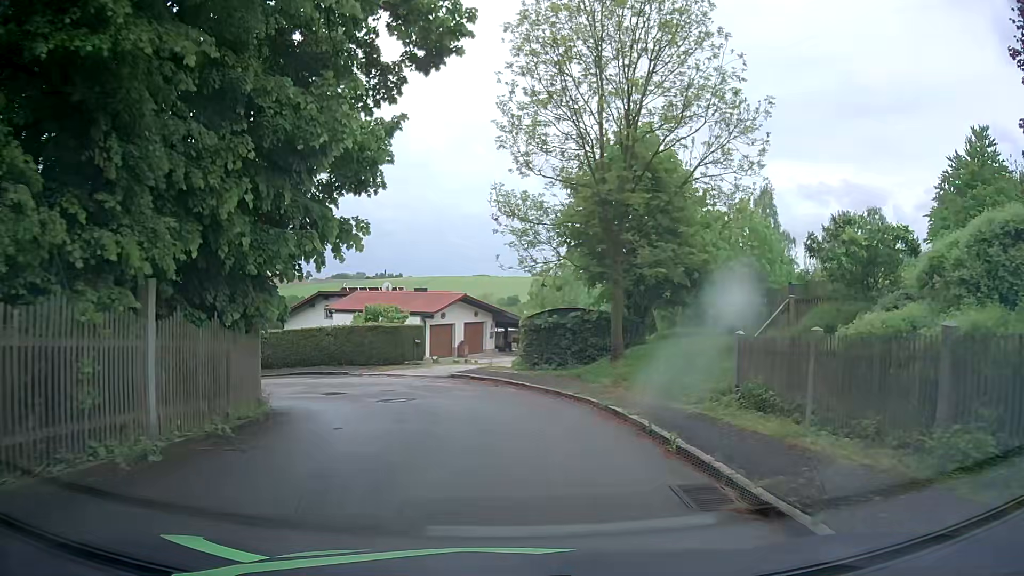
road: residential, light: Day
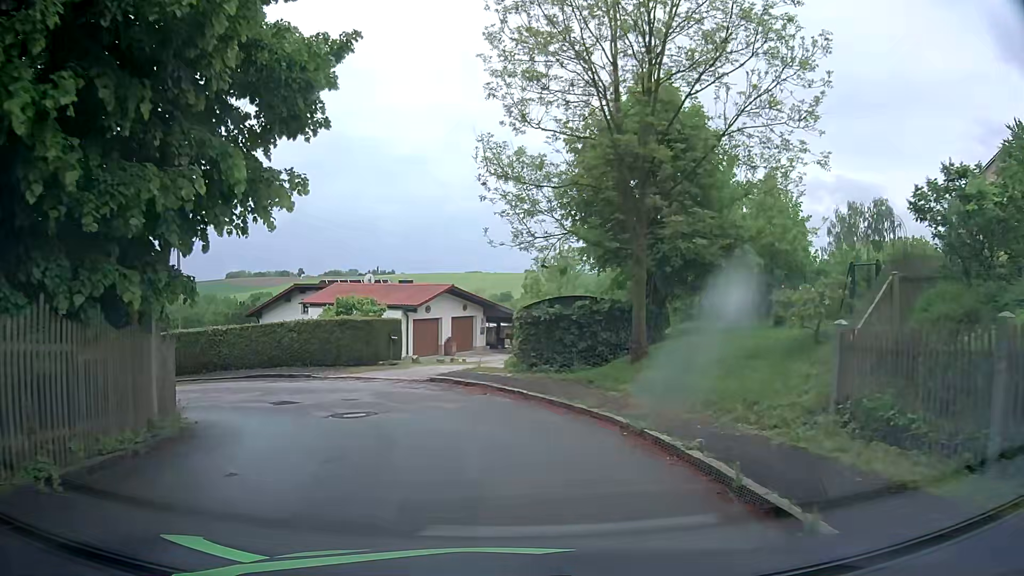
(0.0, +4.3) m; +1°
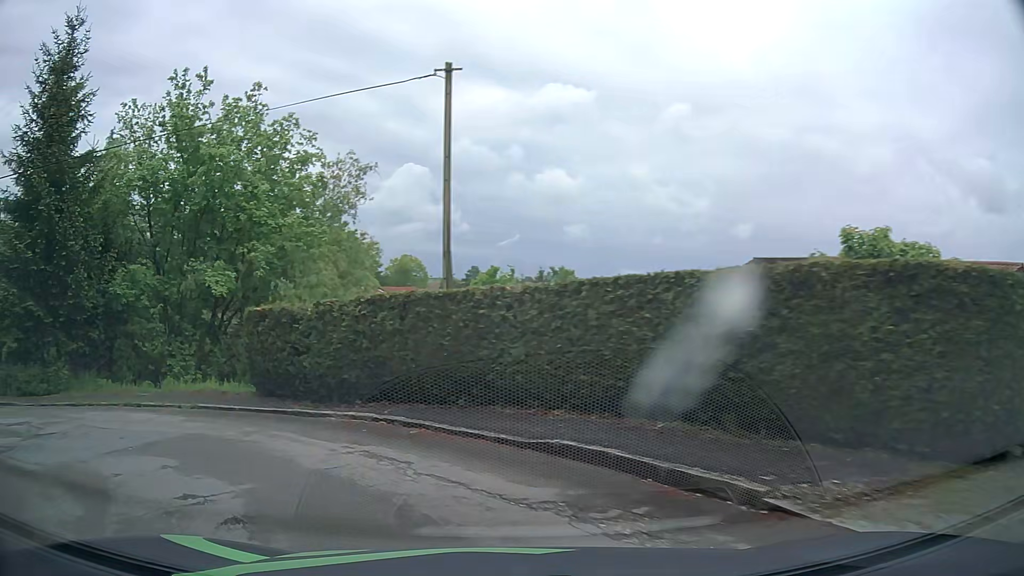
(-4.1, +17.9) m; -38°
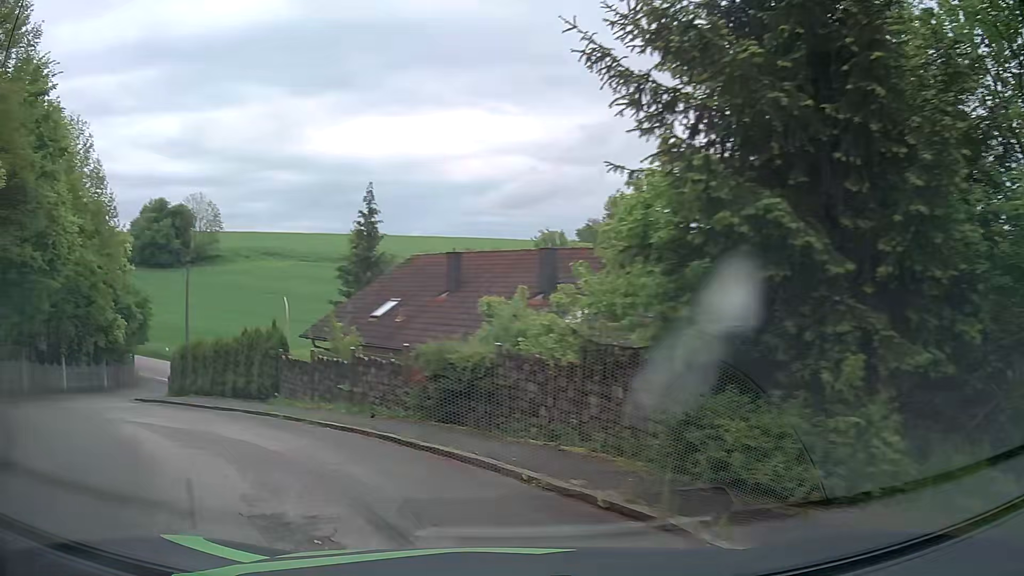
(-7.1, +10.6) m; -63°
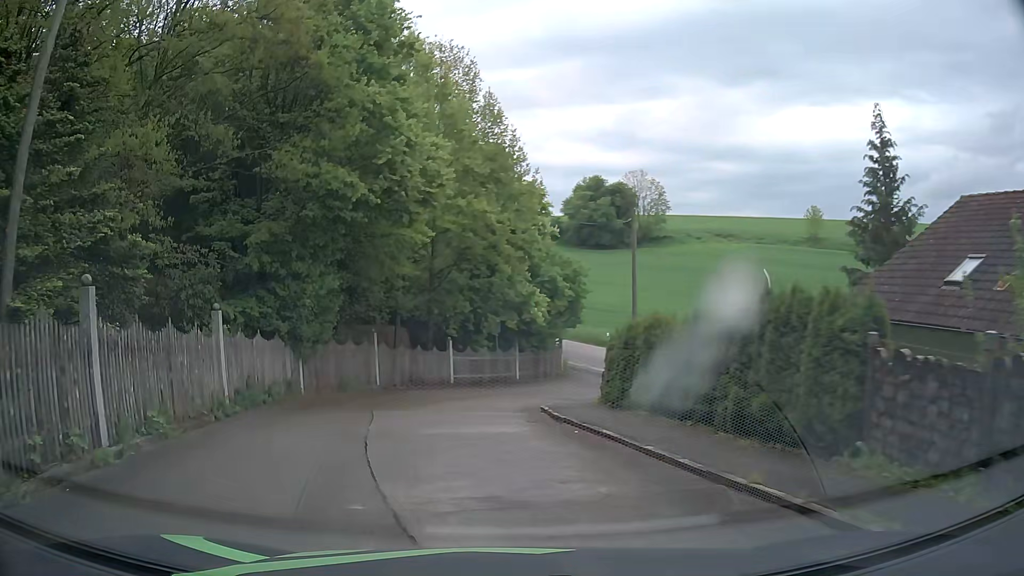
(-4.6, +10.0) m; -42°
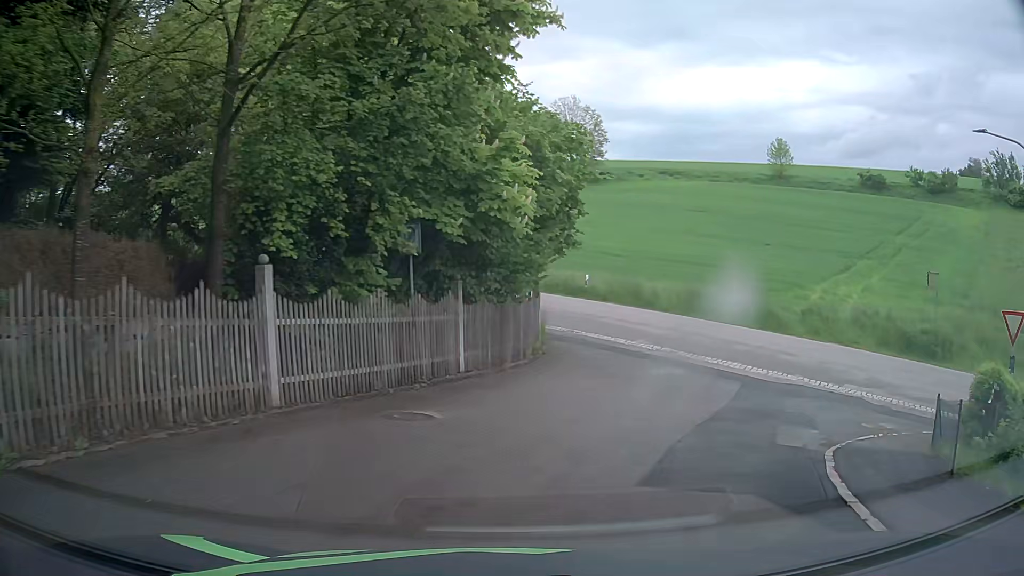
(-1.2, +21.7) m; +7°
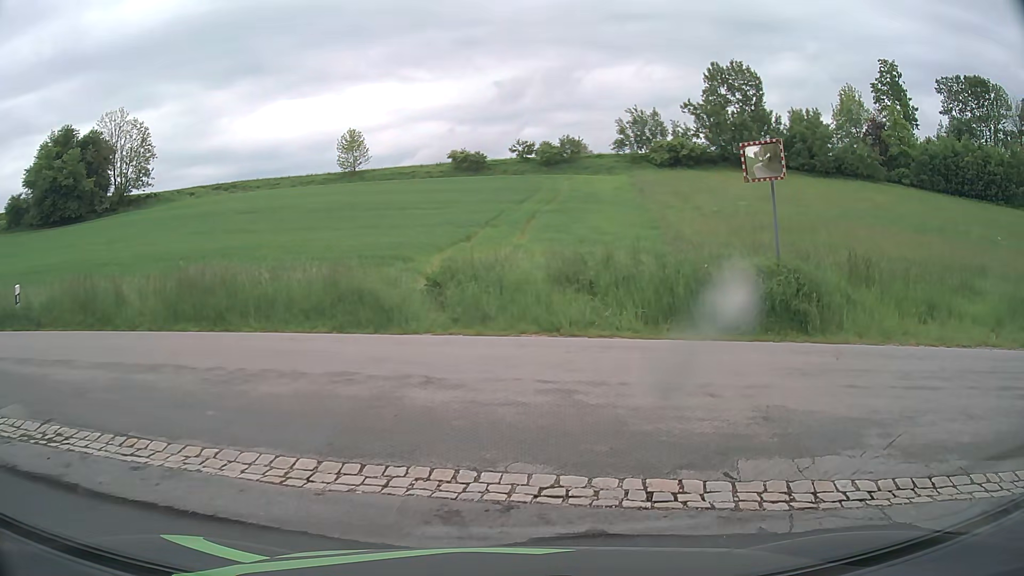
(+5.0, +15.3) m; +38°
